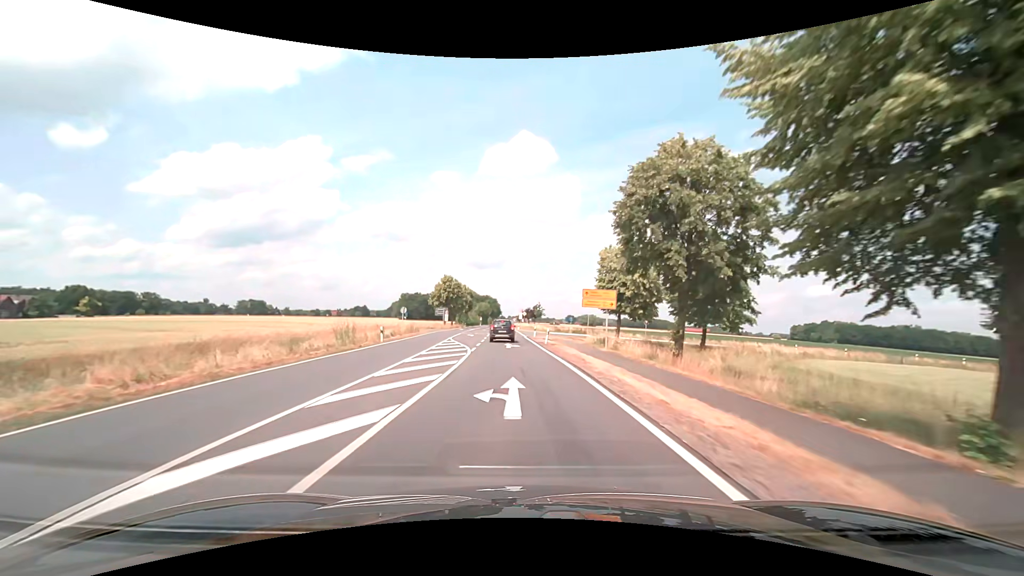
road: secondary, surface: asphalt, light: Day
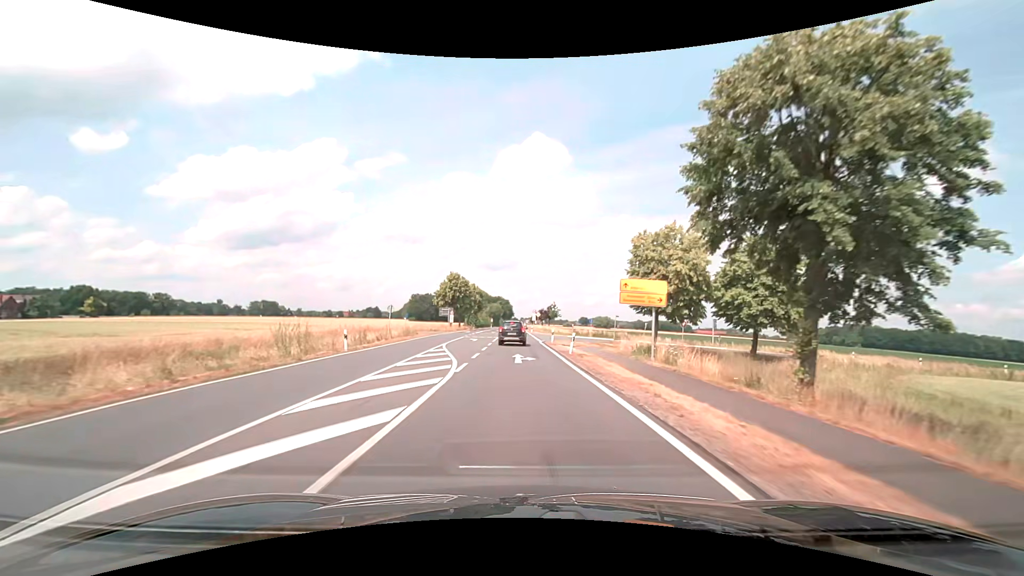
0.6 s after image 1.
(-0.2, +9.4) m; -2°
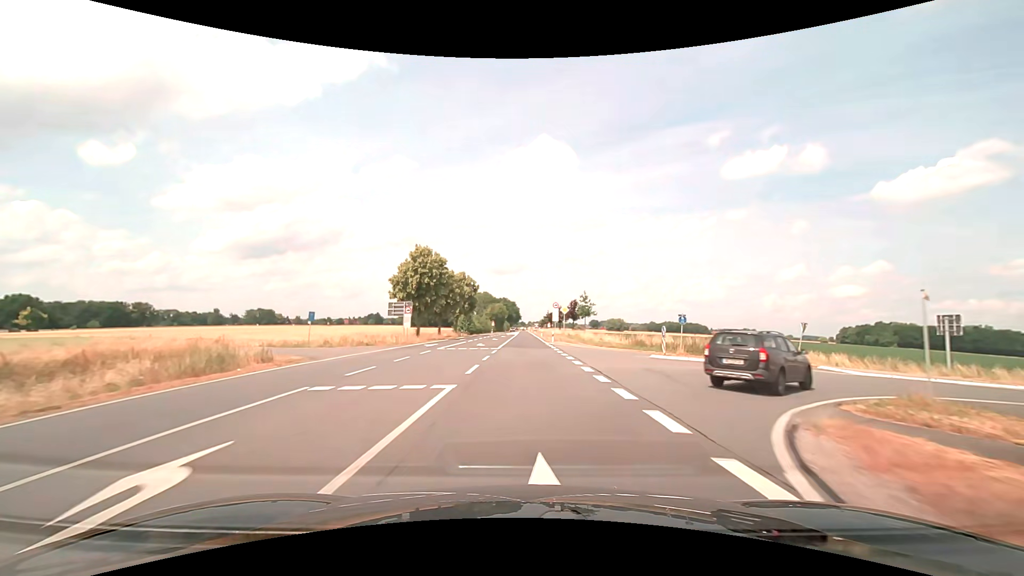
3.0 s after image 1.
(-0.7, +38.0) m; -1°
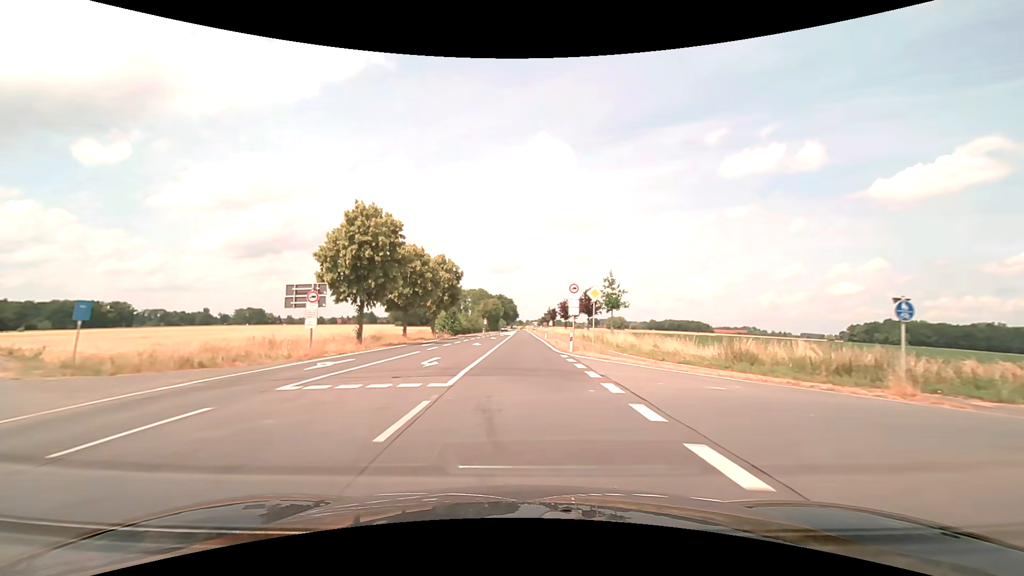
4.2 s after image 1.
(+0.1, +20.7) m; 0°
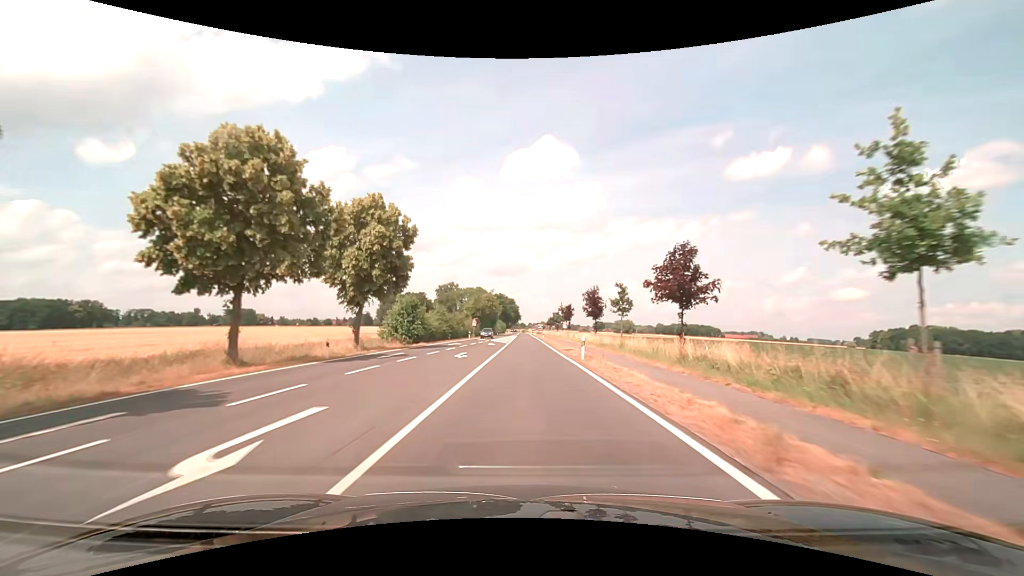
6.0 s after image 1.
(-0.2, +32.9) m; 0°
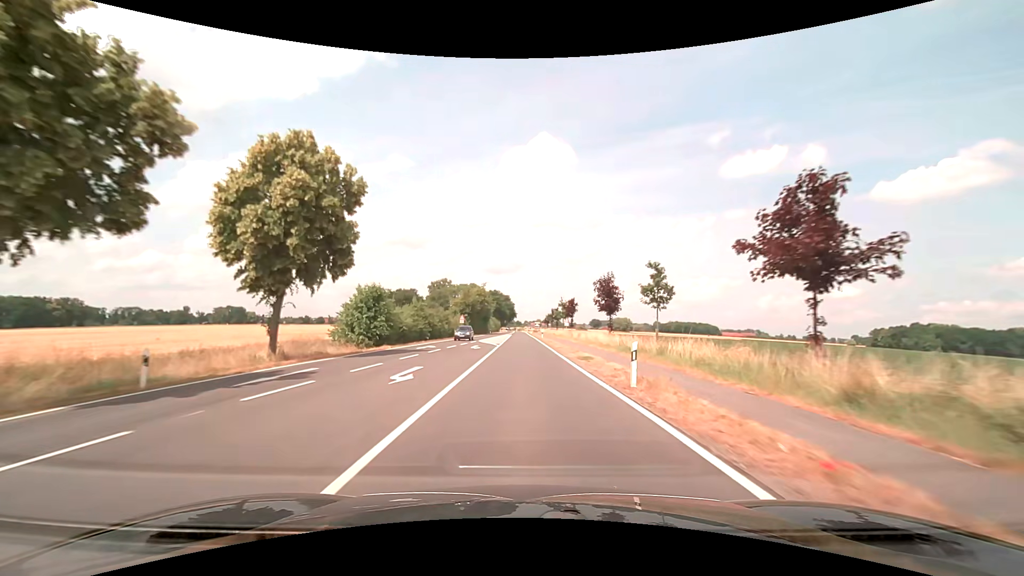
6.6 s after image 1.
(+0.1, +11.7) m; +1°
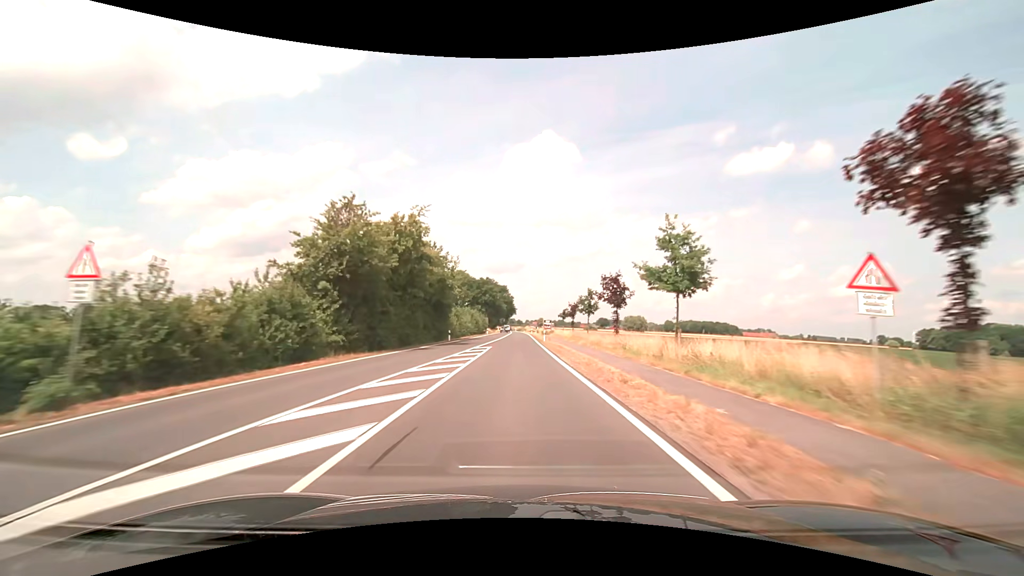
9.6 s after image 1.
(-0.1, +64.9) m; 0°
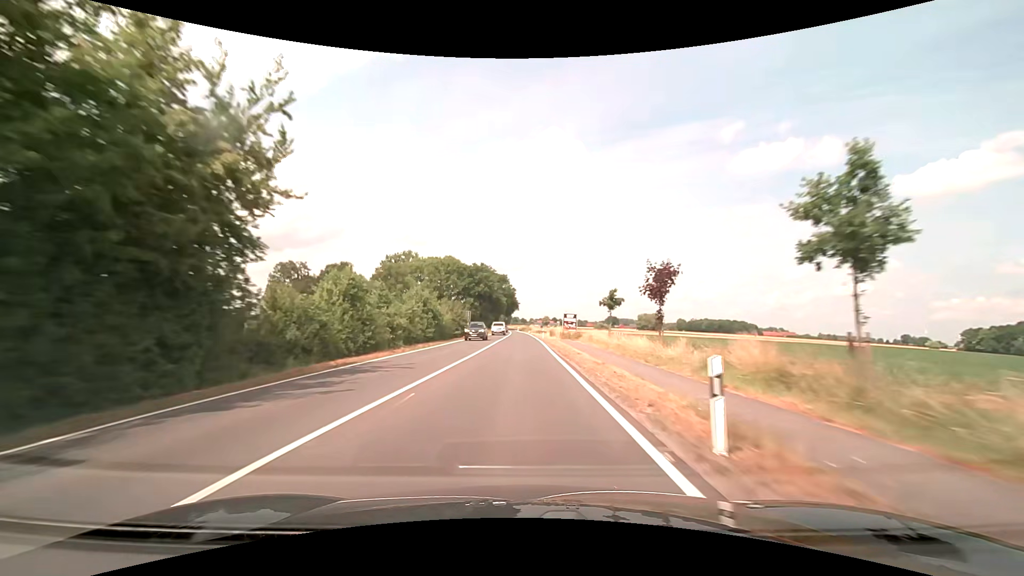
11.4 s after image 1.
(-0.1, +43.0) m; 0°
(0, +10) (0, +20) (0, +30) (0, +40) (0, +50) (0, +60) (0, +70) (0, +80) (0, +90) (-1, +100) m
